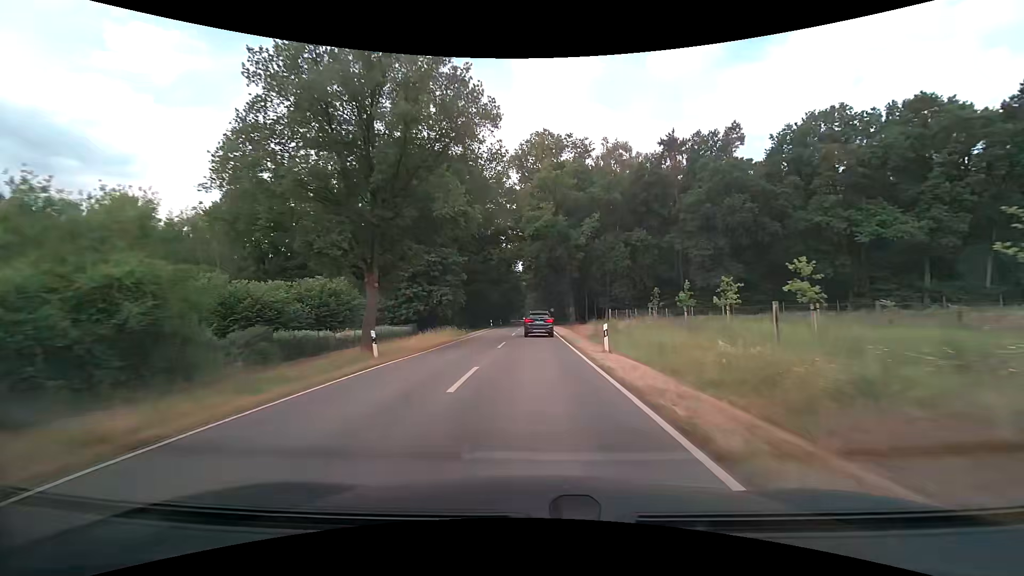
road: tertiary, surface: asphalt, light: Day
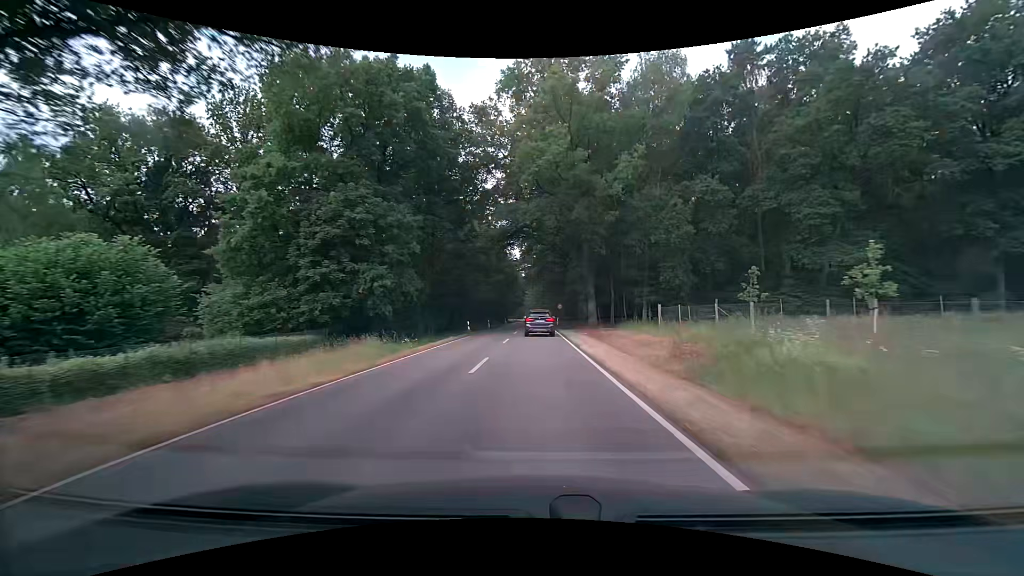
(0.0, +22.5) m; 0°
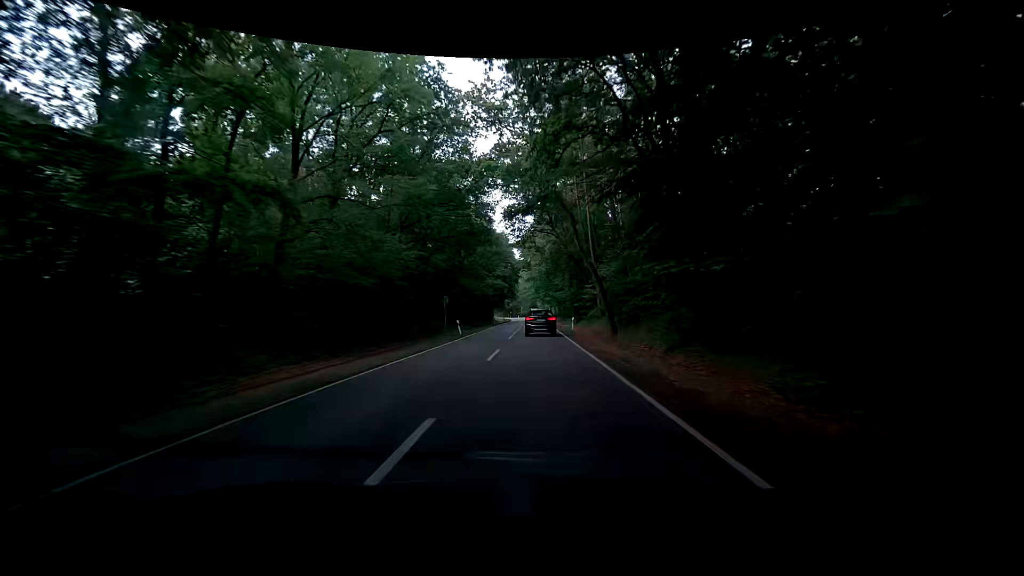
(+0.3, +57.0) m; 0°
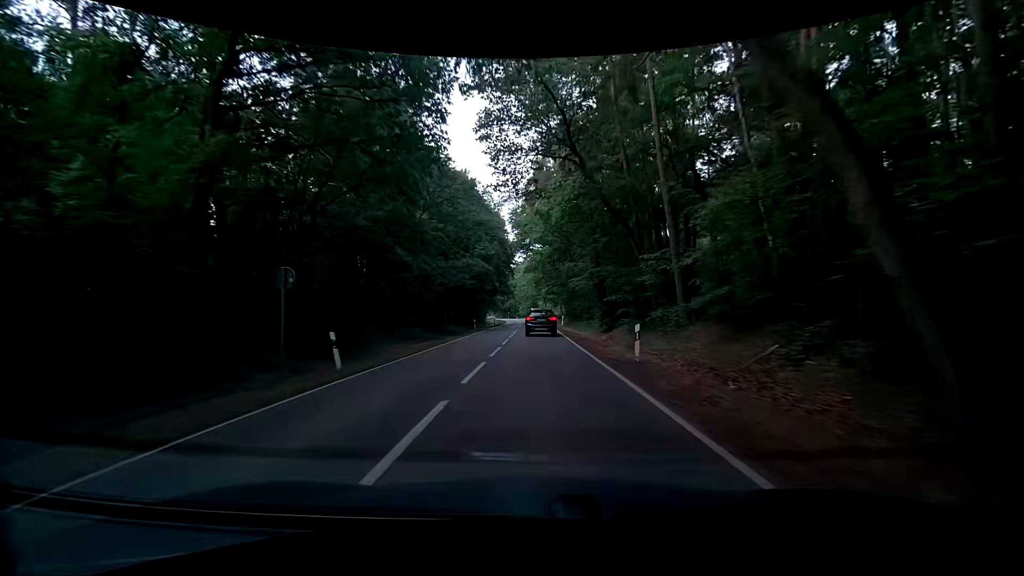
(+0.2, +22.6) m; +1°
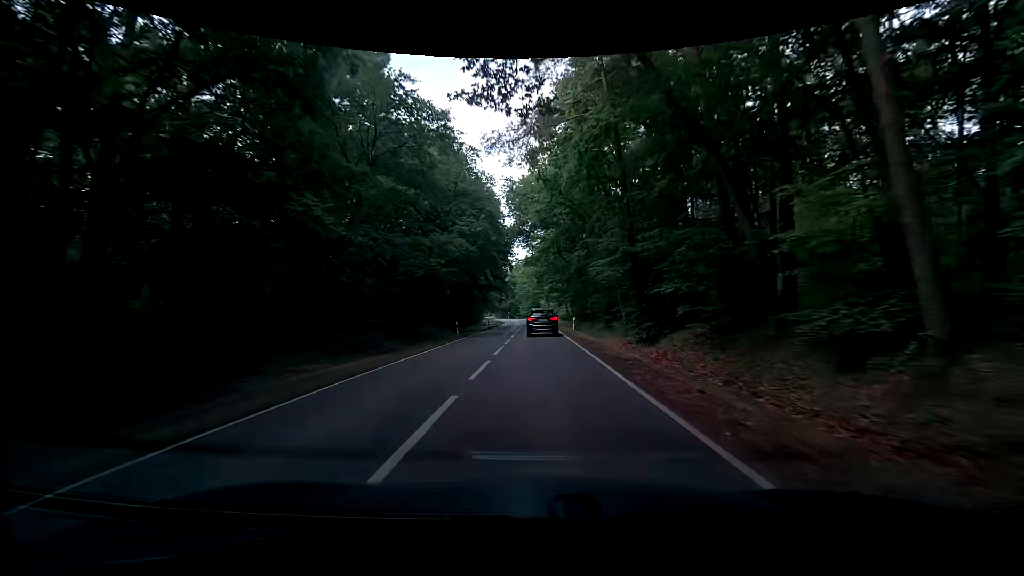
(-0.1, +11.3) m; 0°
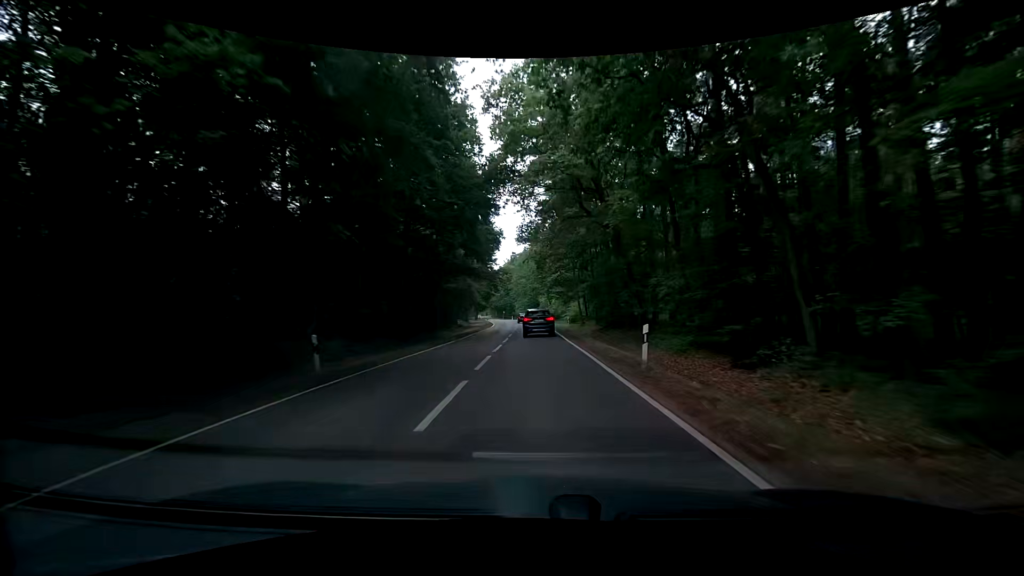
(-0.3, +22.4) m; 0°
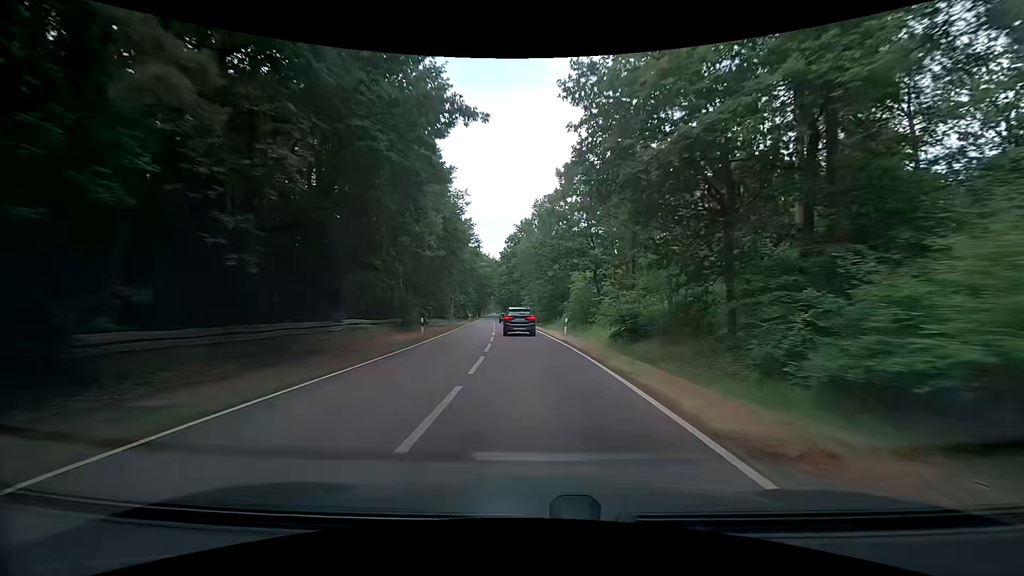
(-0.9, +55.2) m; -2°
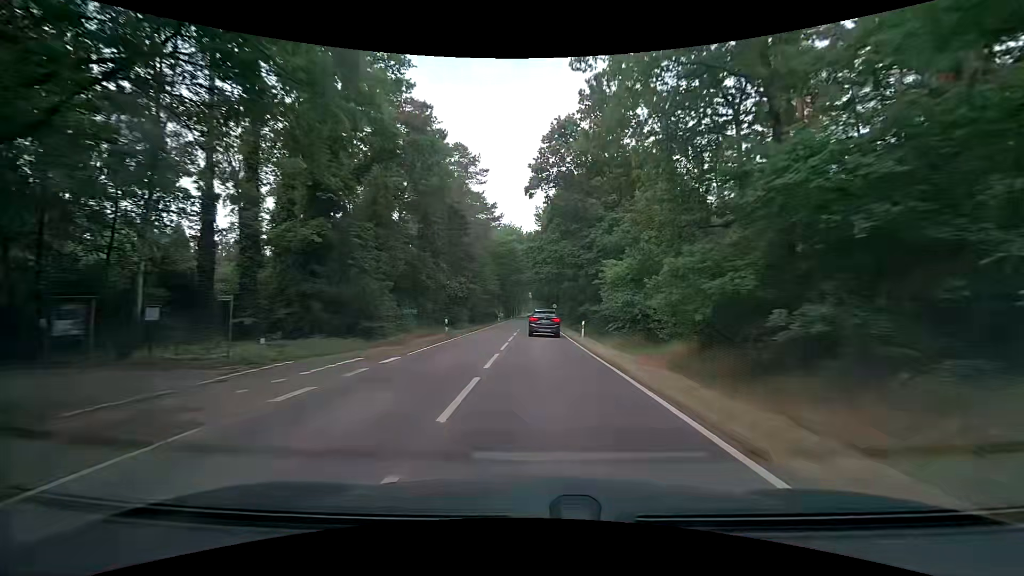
(-2.9, +52.5) m; -5°
